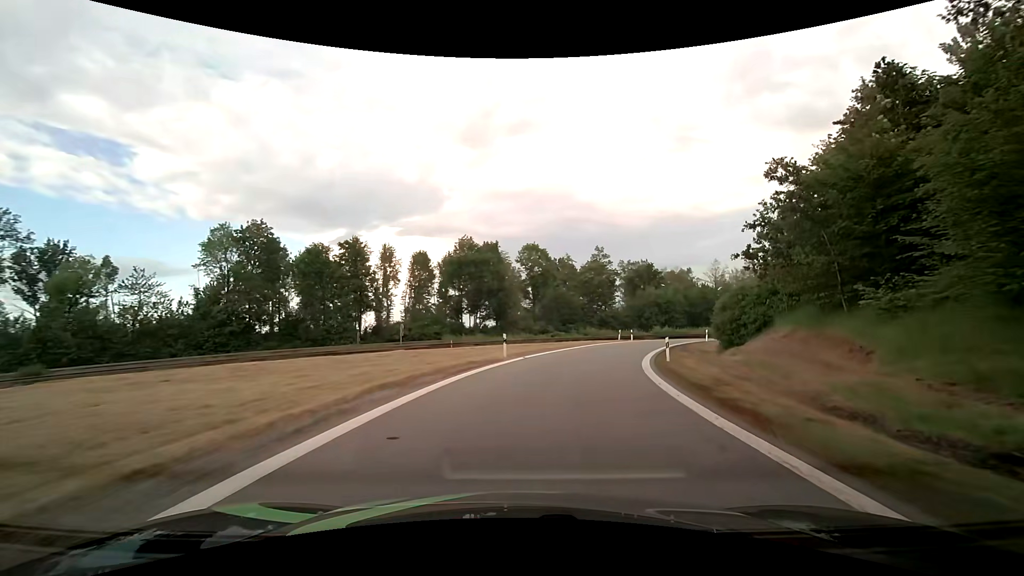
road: motorway_link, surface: asphalt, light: Day
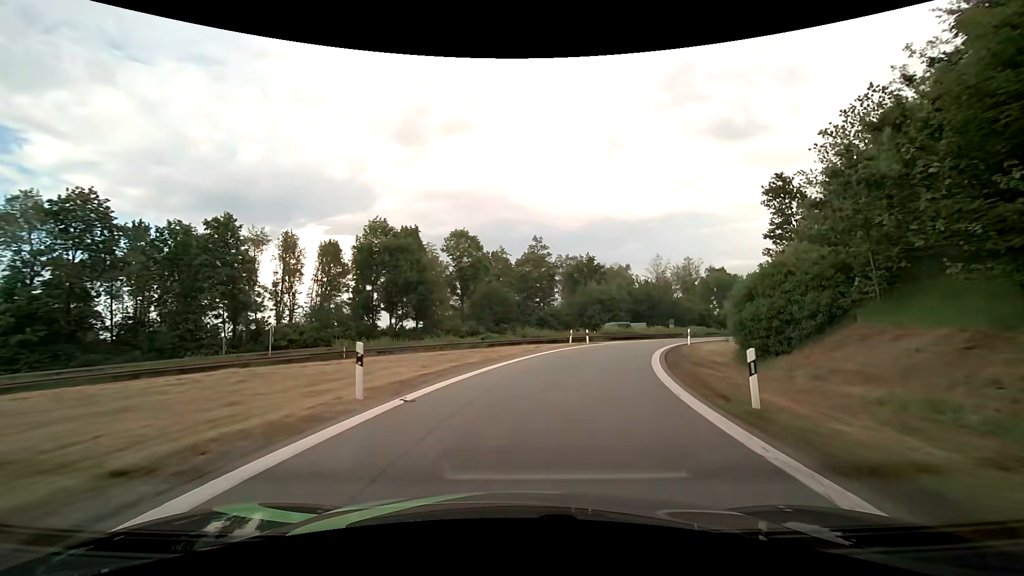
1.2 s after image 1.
(+0.9, +13.3) m; +8°
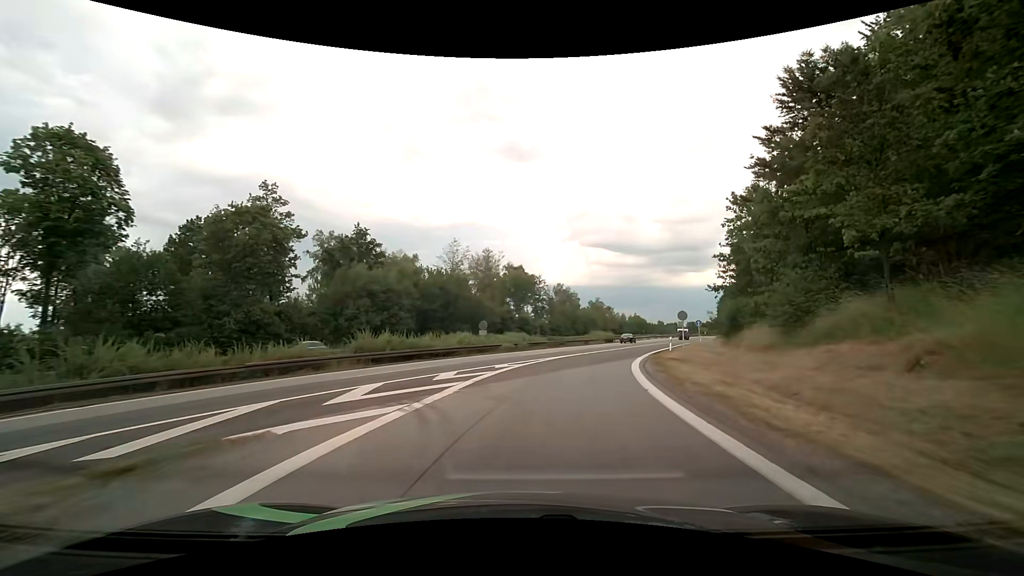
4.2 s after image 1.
(+6.4, +32.7) m; +24°
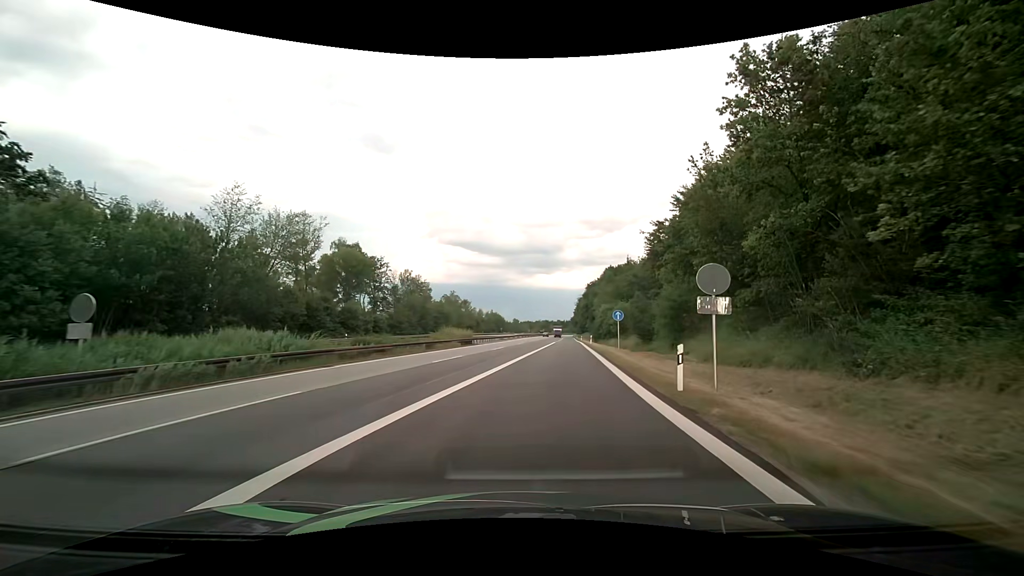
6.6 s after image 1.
(+4.1, +28.1) m; +16°
